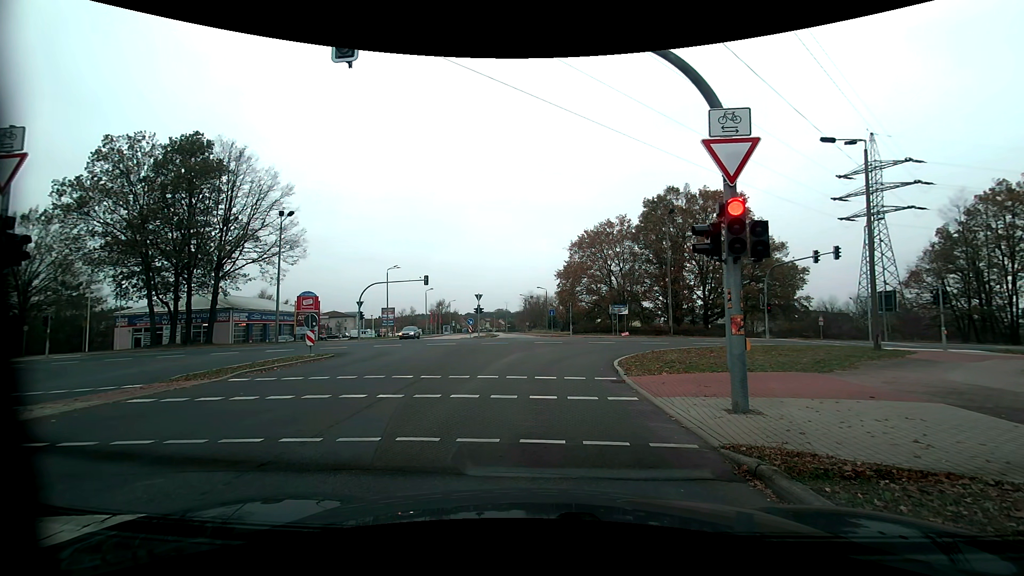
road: tertiary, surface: asphalt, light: Day
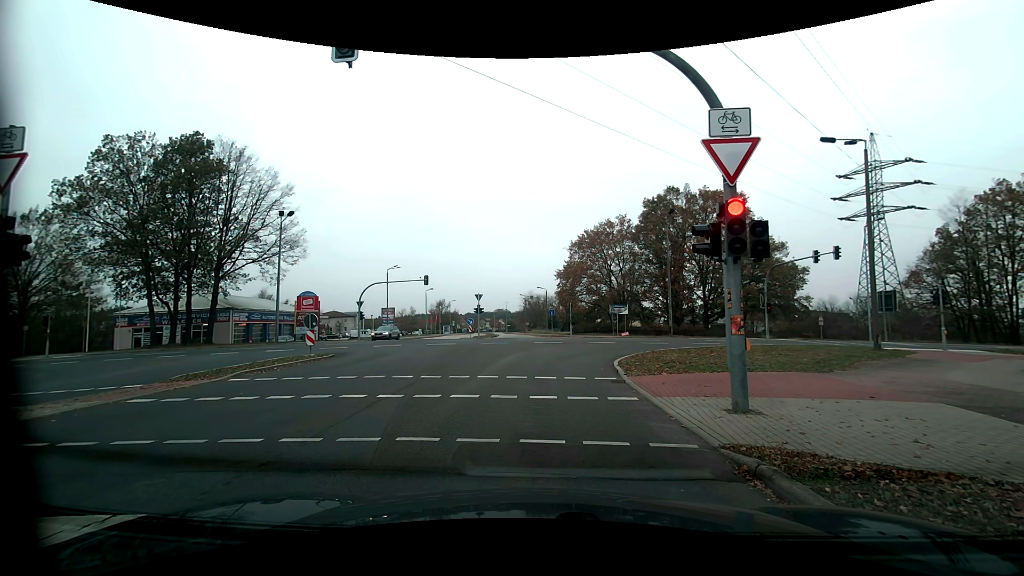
(0.0, 0.0) m; 0°
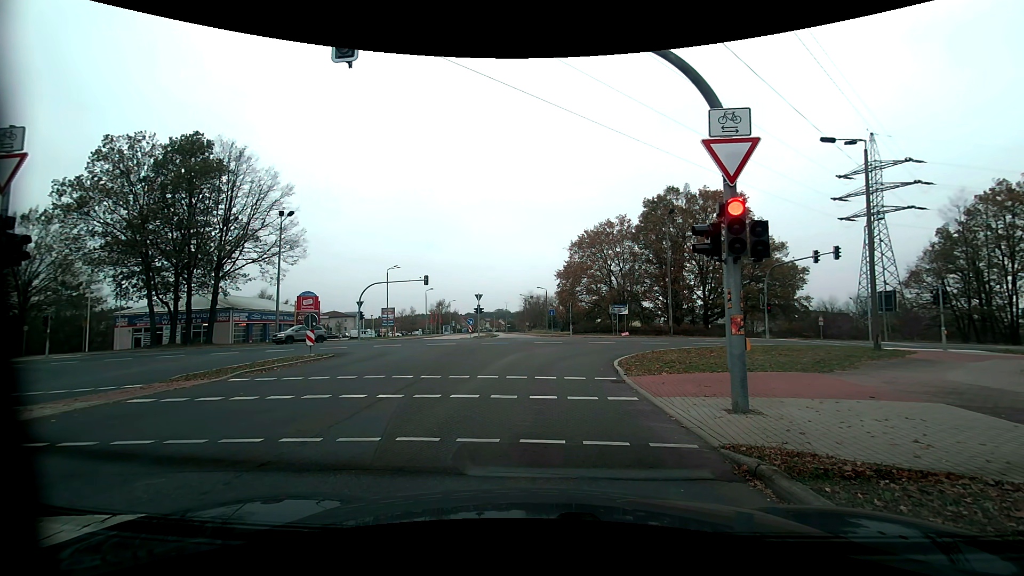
(0.0, 0.0) m; 0°
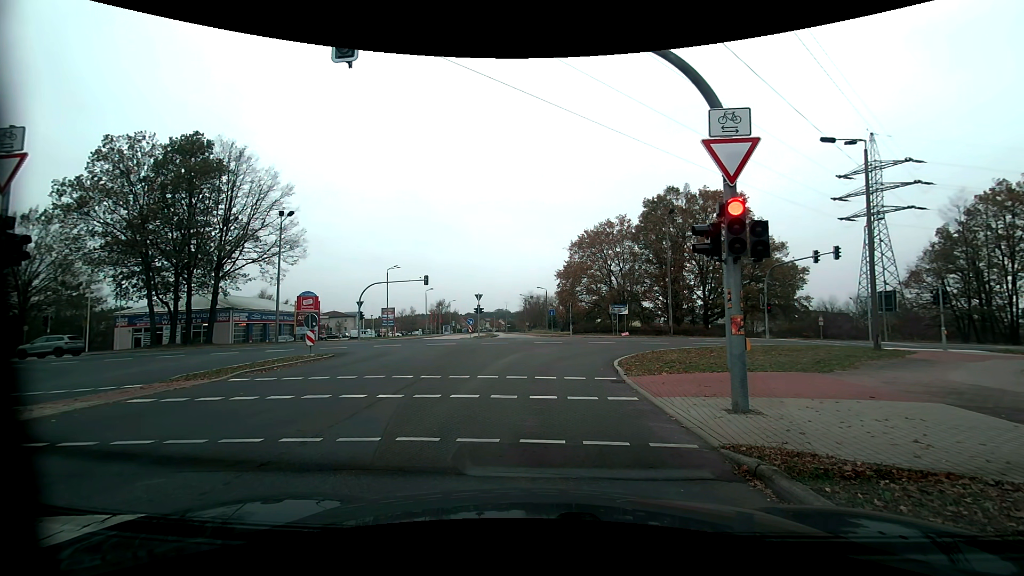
(0.0, 0.0) m; 0°
(0, +10) (+1, +20) (+5, +29) (+14, +33) (+24, +35) (+34, +36) (+44, +37) (+54, +38) (+64, +39) (+74, +40) m
